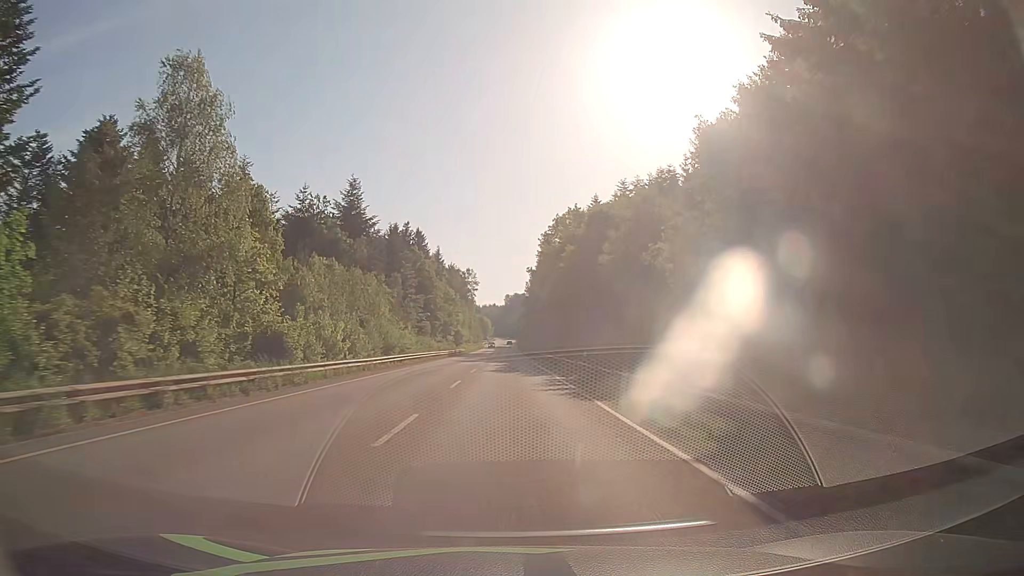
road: secondary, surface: asphalt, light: Day
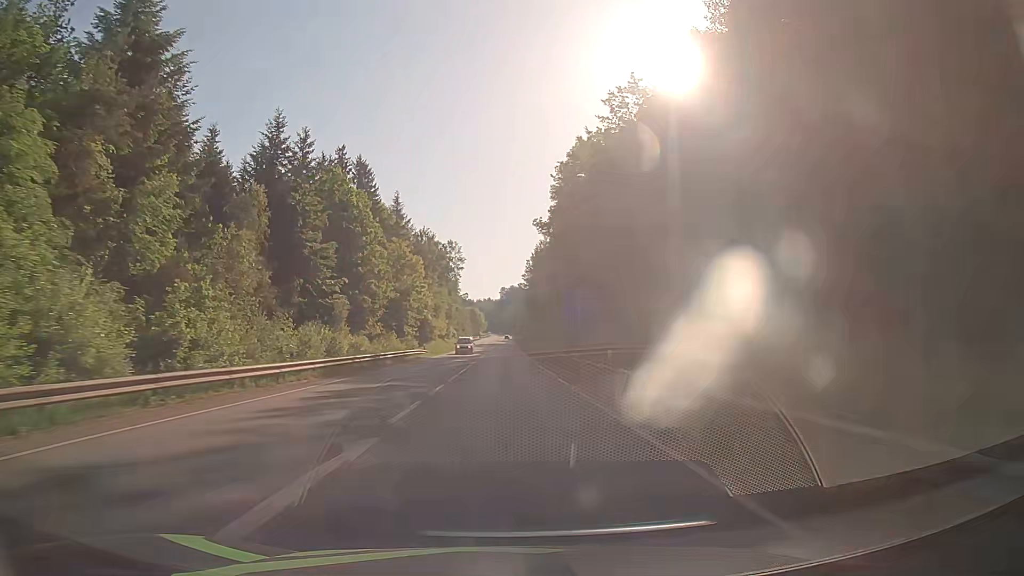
(+0.1, +52.9) m; 0°
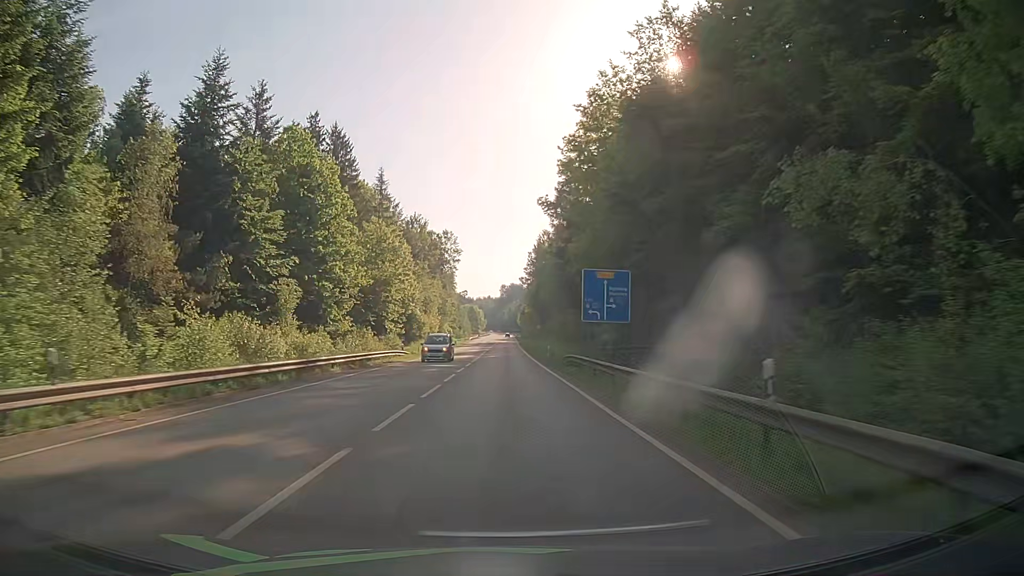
(0.0, +12.9) m; 0°
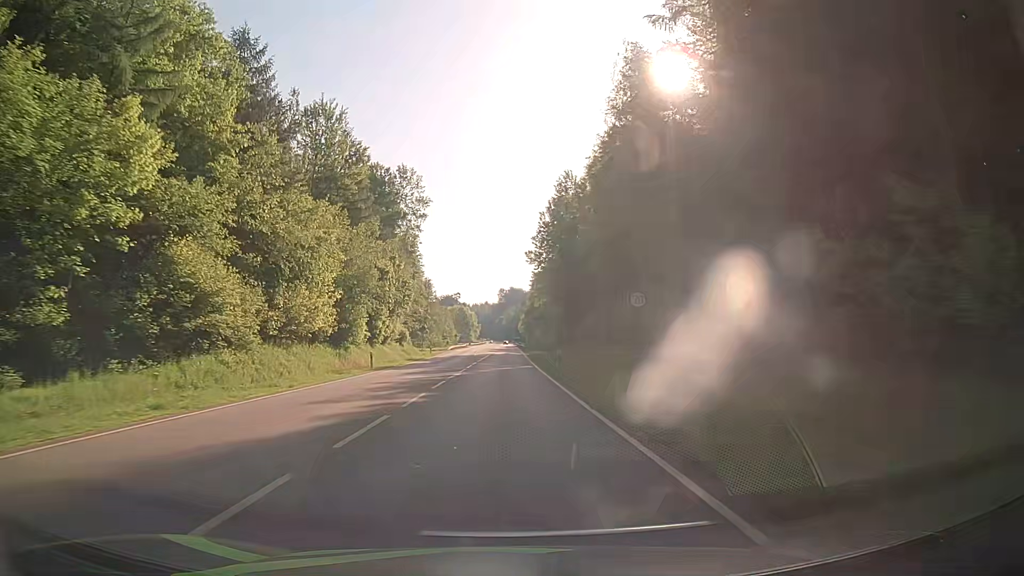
(+0.4, +61.1) m; 0°
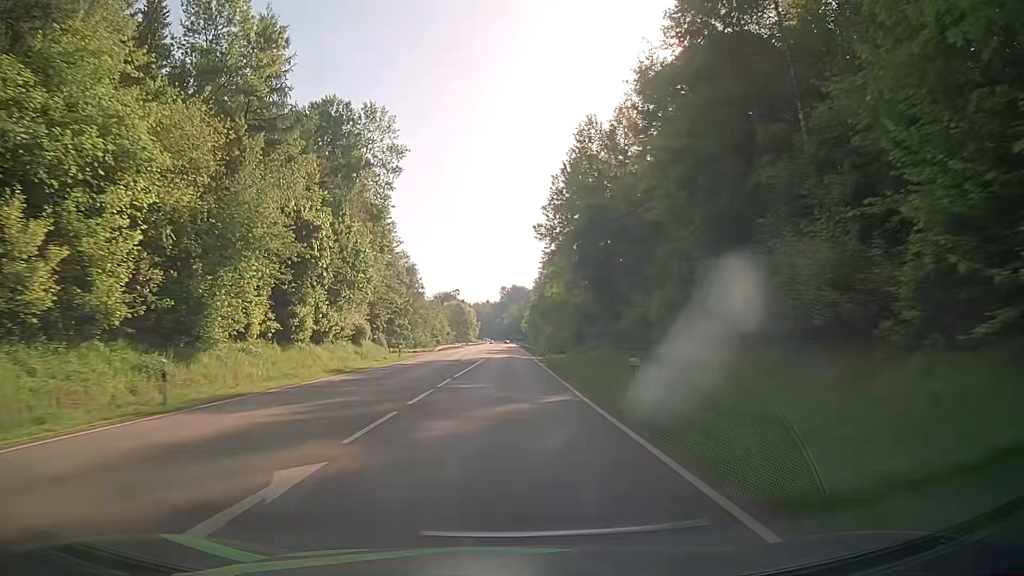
(+0.1, +23.9) m; 0°
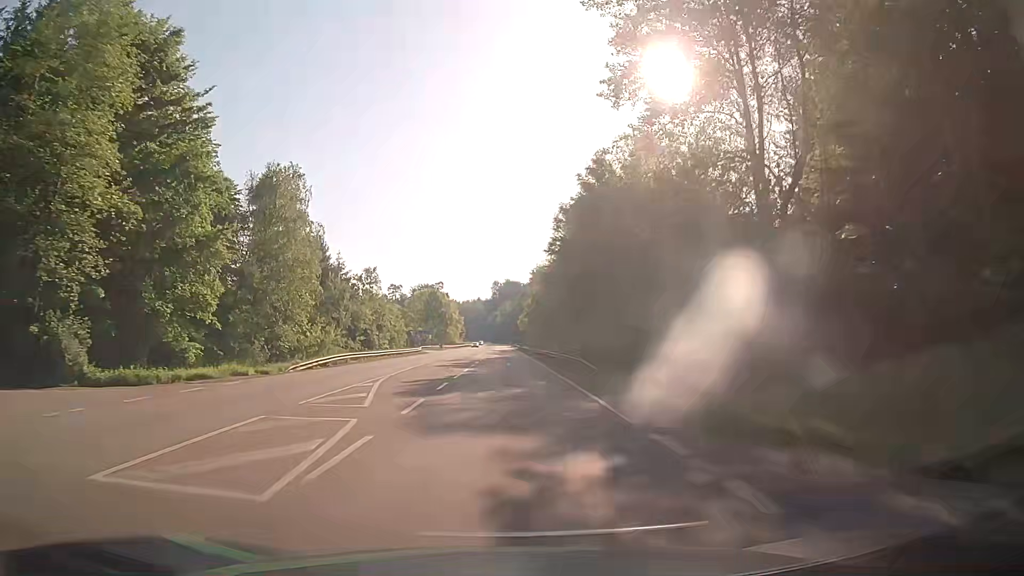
(+0.1, +58.9) m; 0°
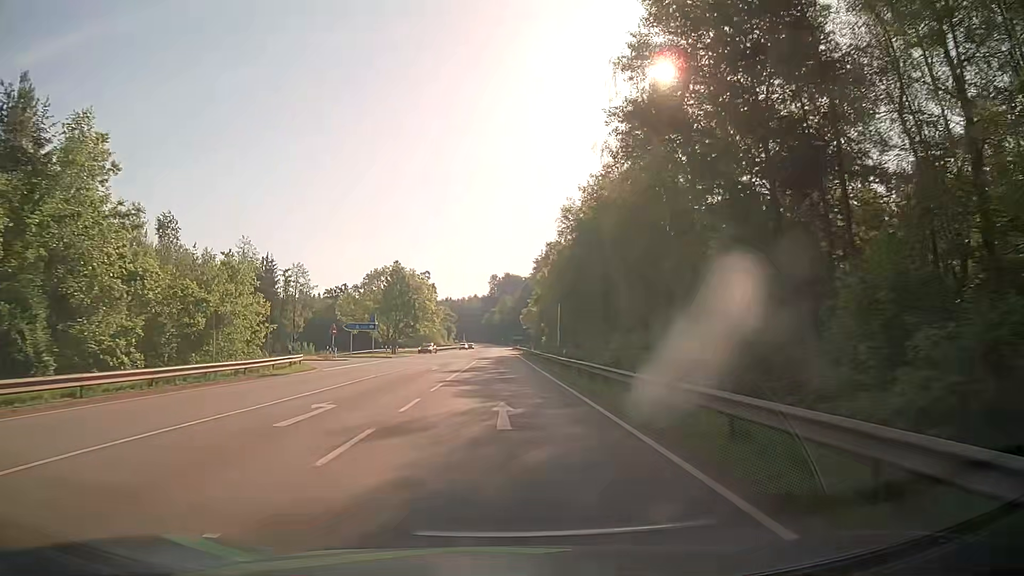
(+0.4, +52.9) m; 0°
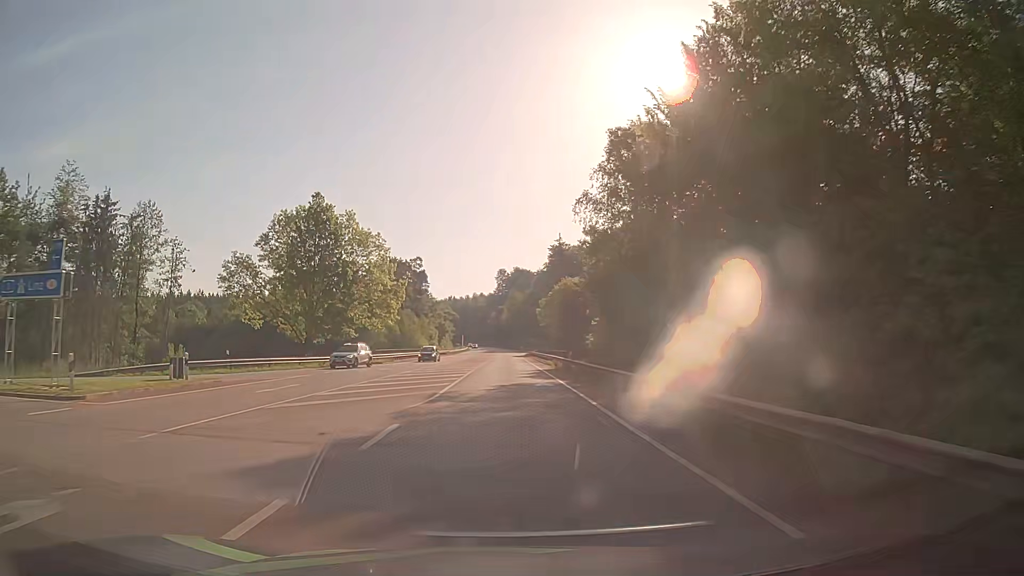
(-0.4, +52.1) m; -1°
(0, +10) (0, +20) (0, +30) (0, +40) (0, +50) (0, +60) (0, +70) (0, +80) (0, +90) (0, +100) m
